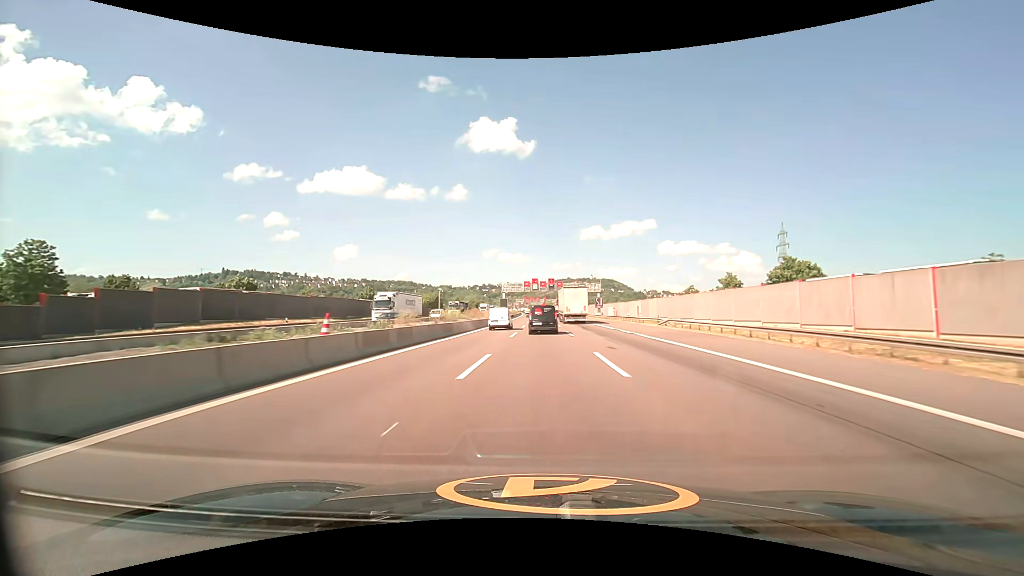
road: motorway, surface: asphalt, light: Day
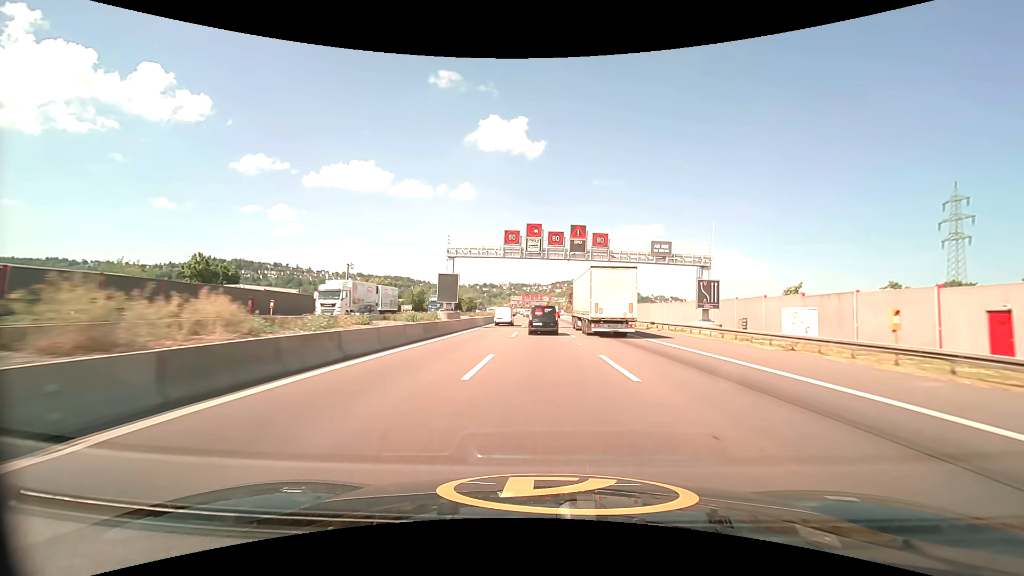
(-0.5, +71.7) m; 0°
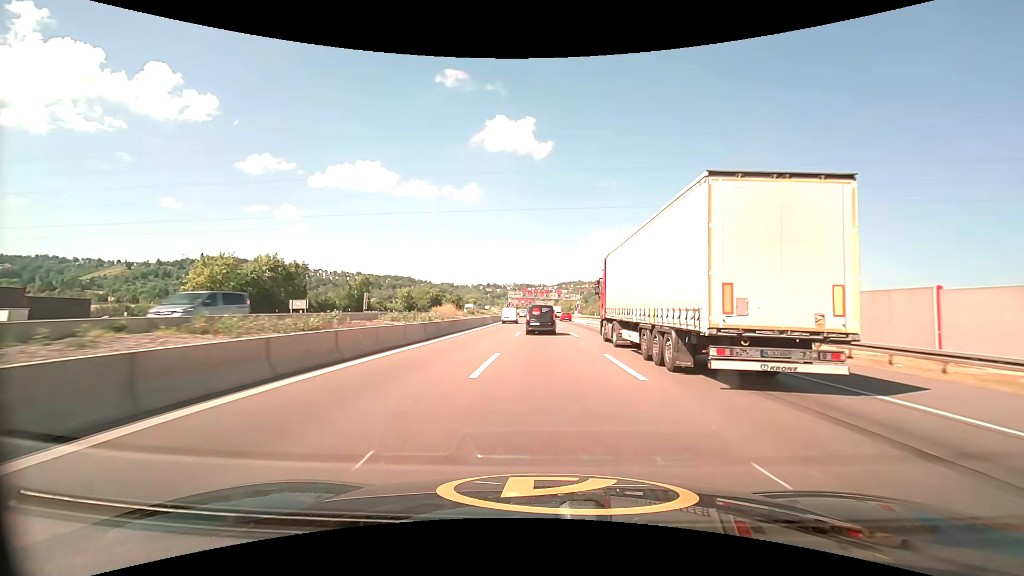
(-0.3, +53.3) m; -1°
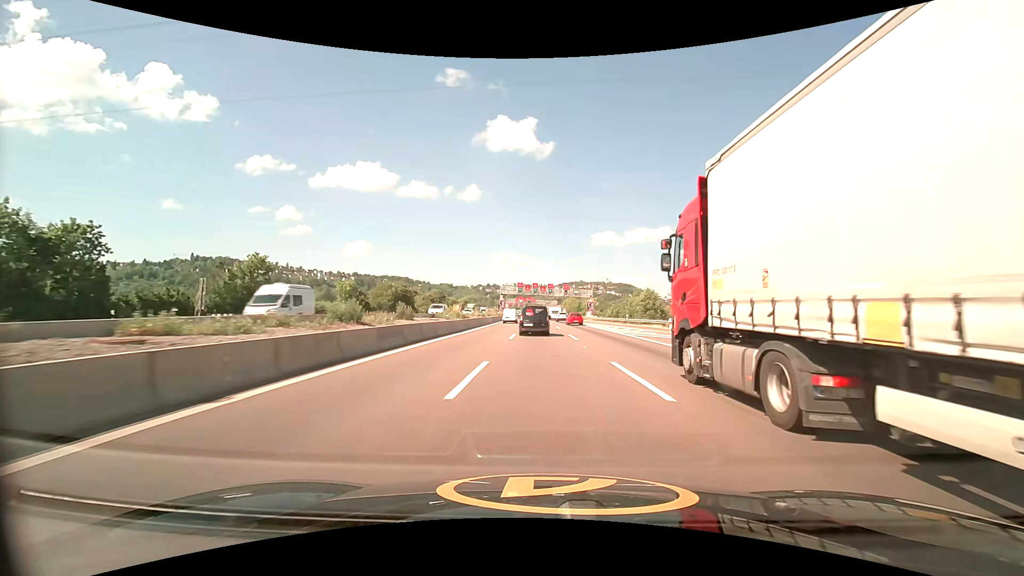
(0.0, +38.2) m; 0°
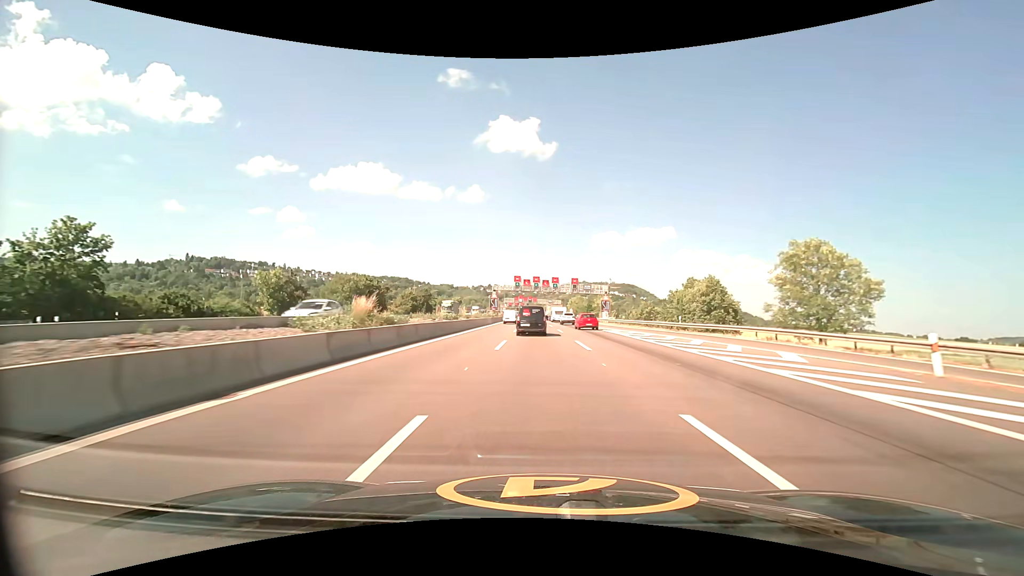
(-0.1, +25.1) m; 0°
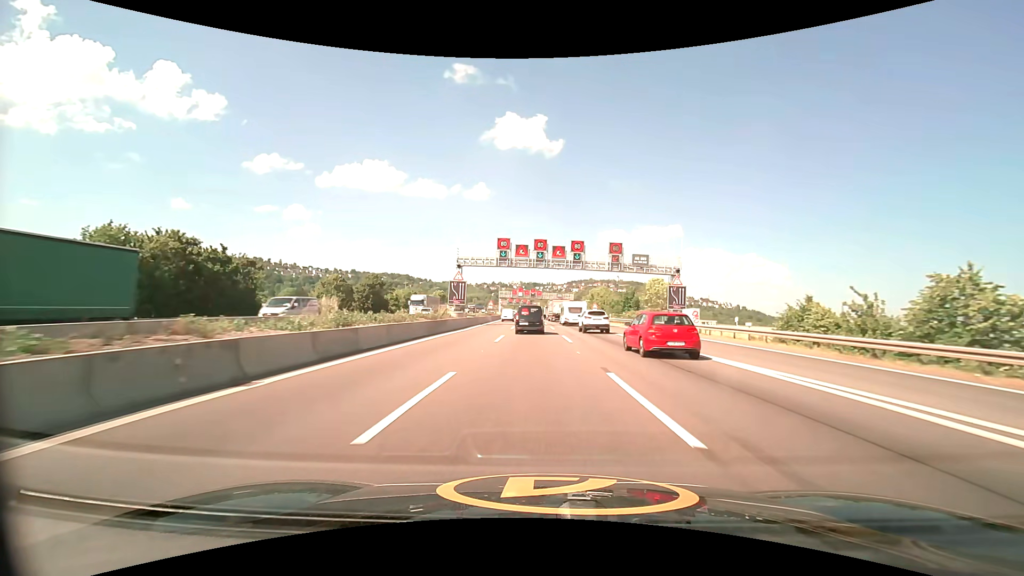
(-0.2, +49.3) m; -1°
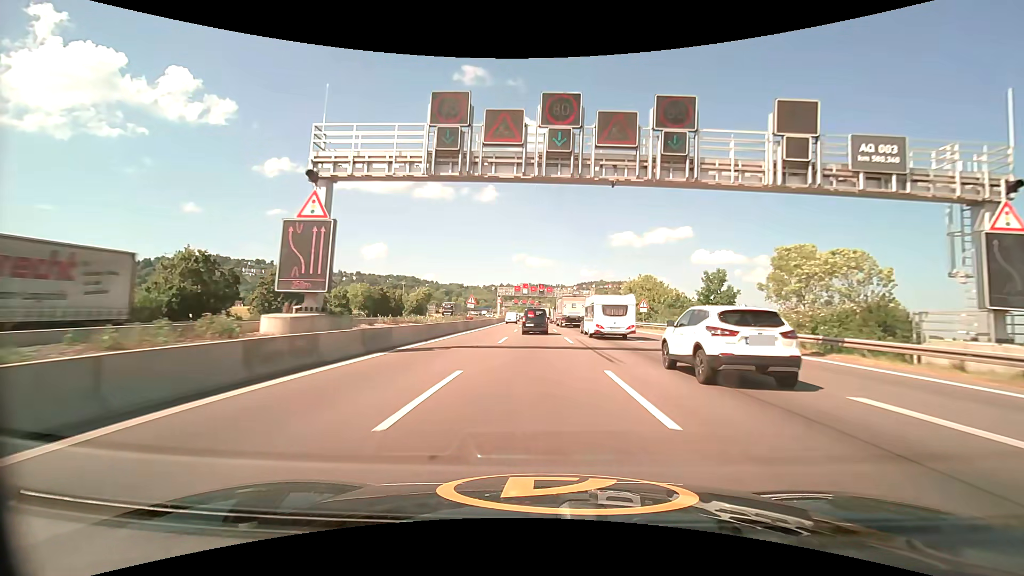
(-0.4, +35.0) m; -1°
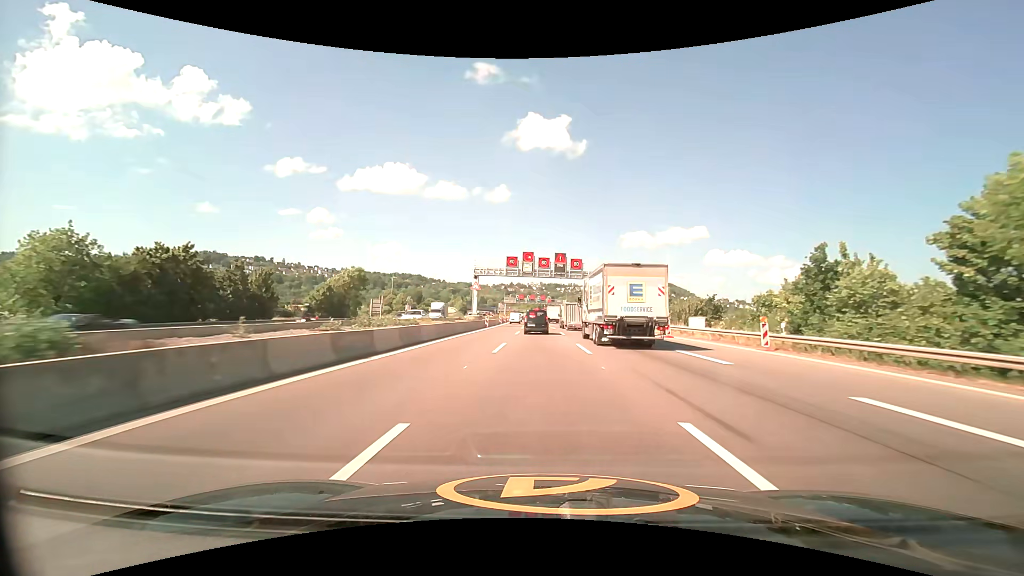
(-0.7, +59.7) m; -1°
(0, +10) (0, +20) (0, +30) (0, +40) (-1, +50) (-1, +60) (-1, +70) (-1, +80) (-1, +90) (-2, +100) m
